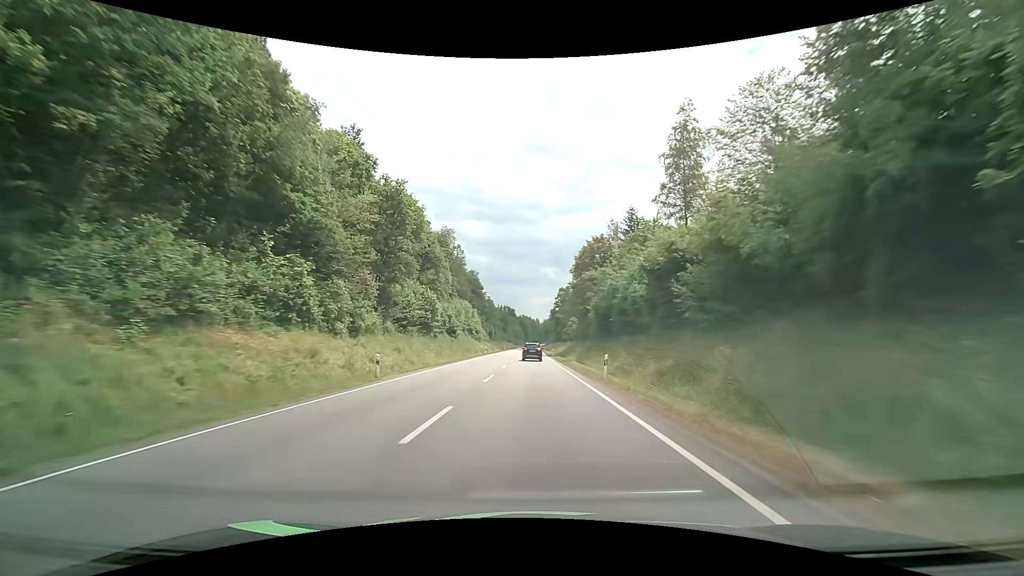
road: primary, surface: asphalt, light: Day
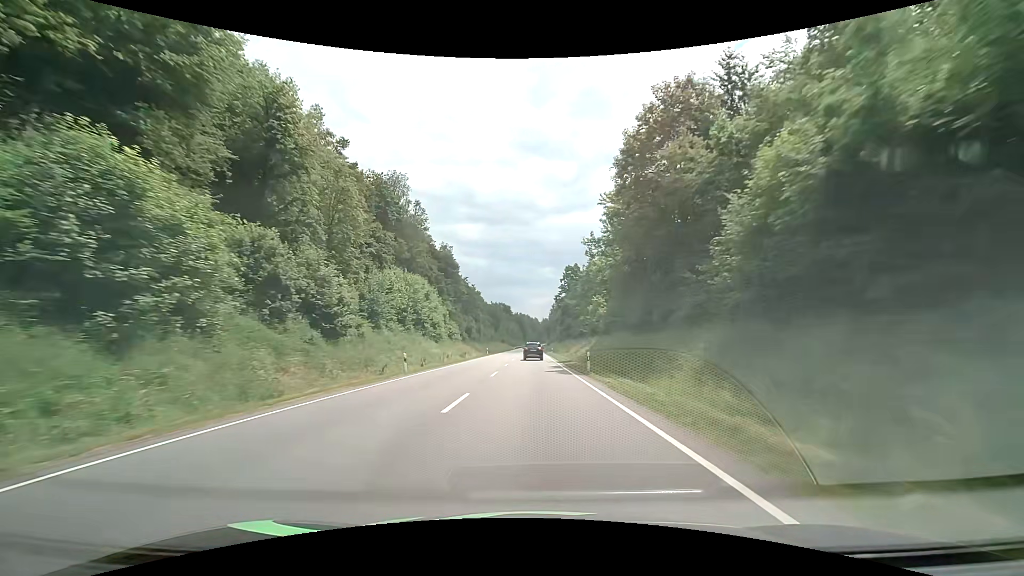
(+0.1, +45.0) m; 0°
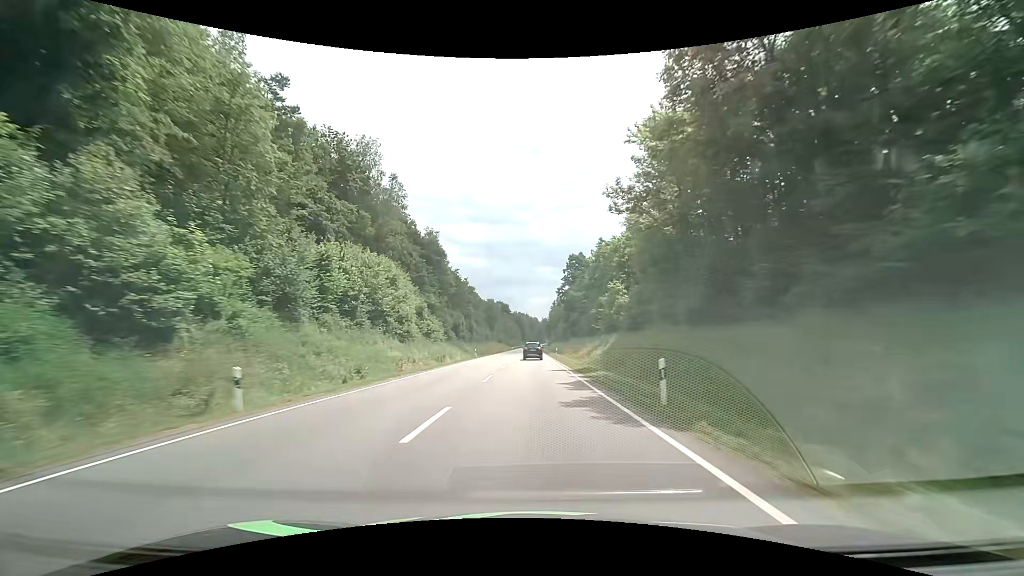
(0.0, +15.1) m; 0°
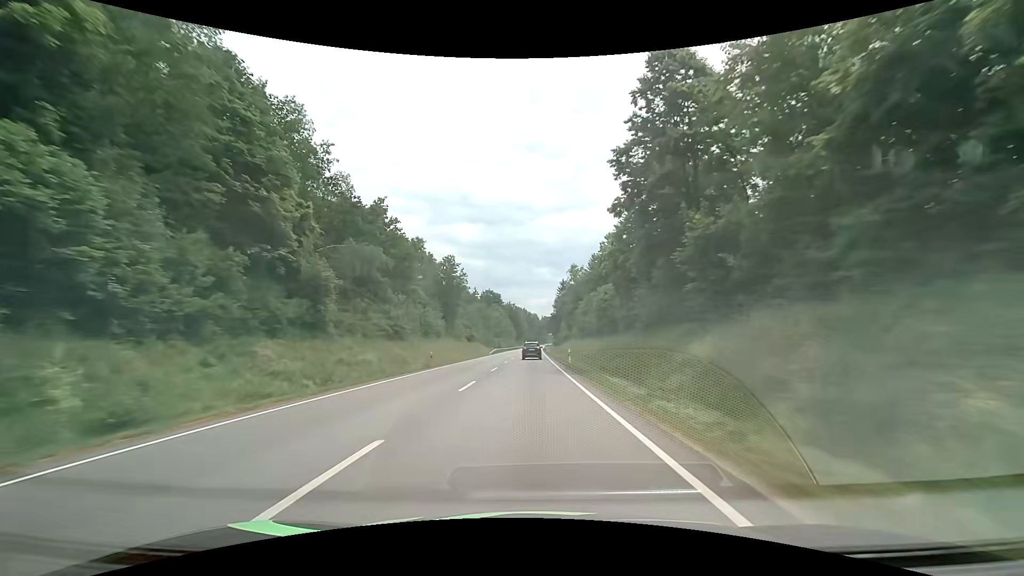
(0.0, +76.0) m; 0°
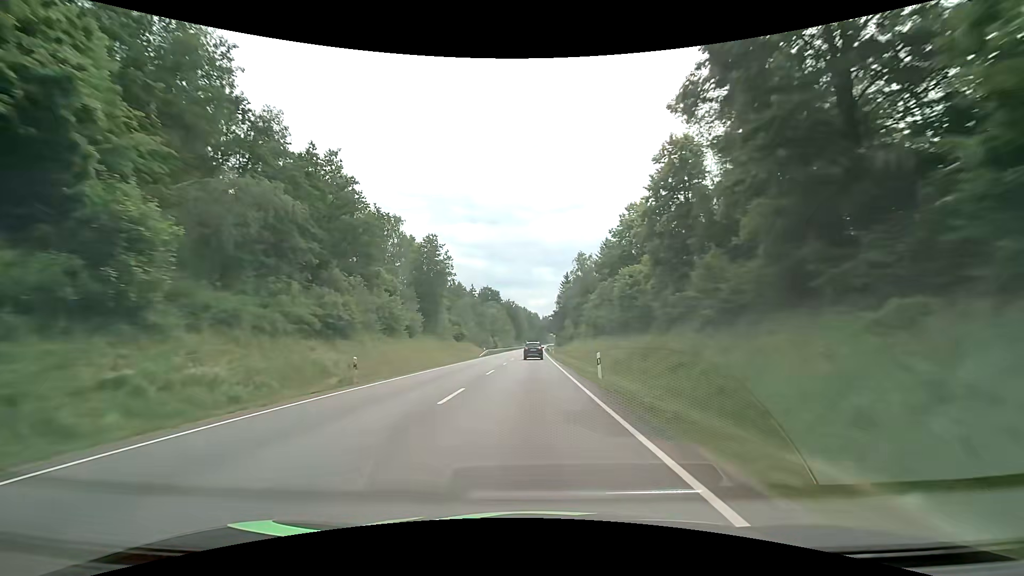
(0.0, +15.3) m; 0°
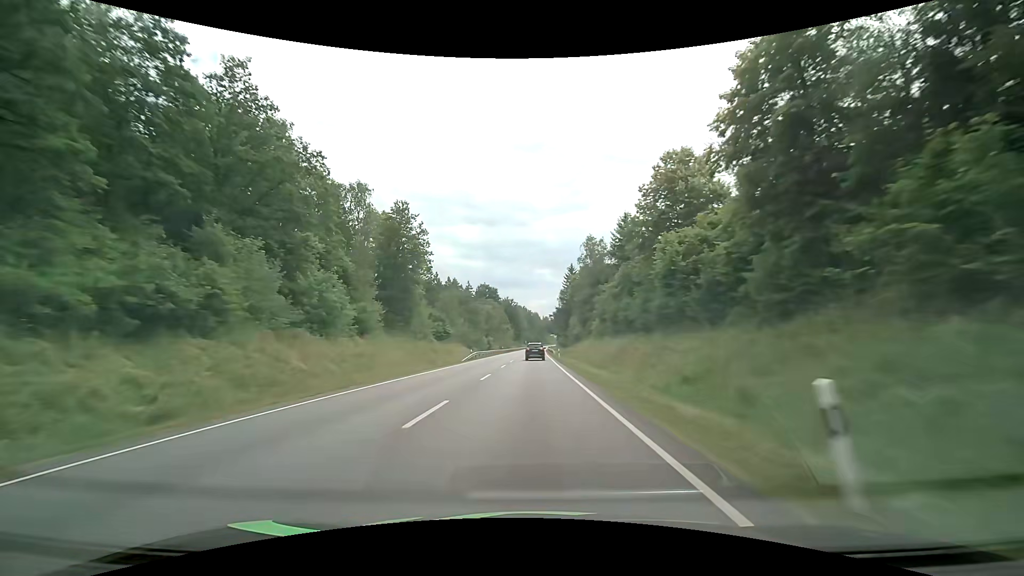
(-0.1, +15.4) m; 0°
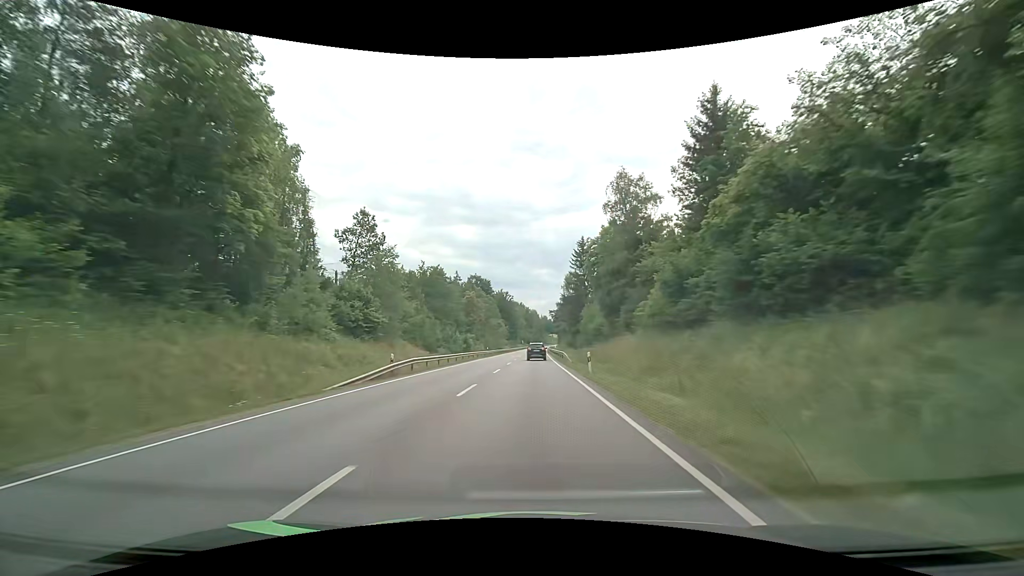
(+0.1, +30.8) m; 0°
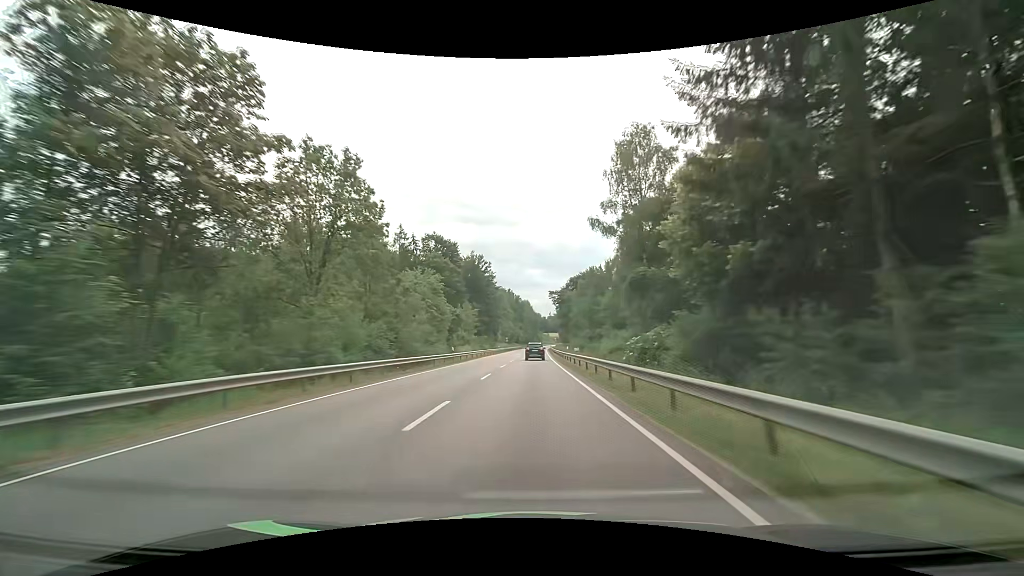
(+0.4, +77.6) m; +1°
(0, +10) (0, +20) (0, +30) (0, +40) (0, +50) (0, +60) (0, +70) (+1, +80) (+1, +90) (+1, +100) m
